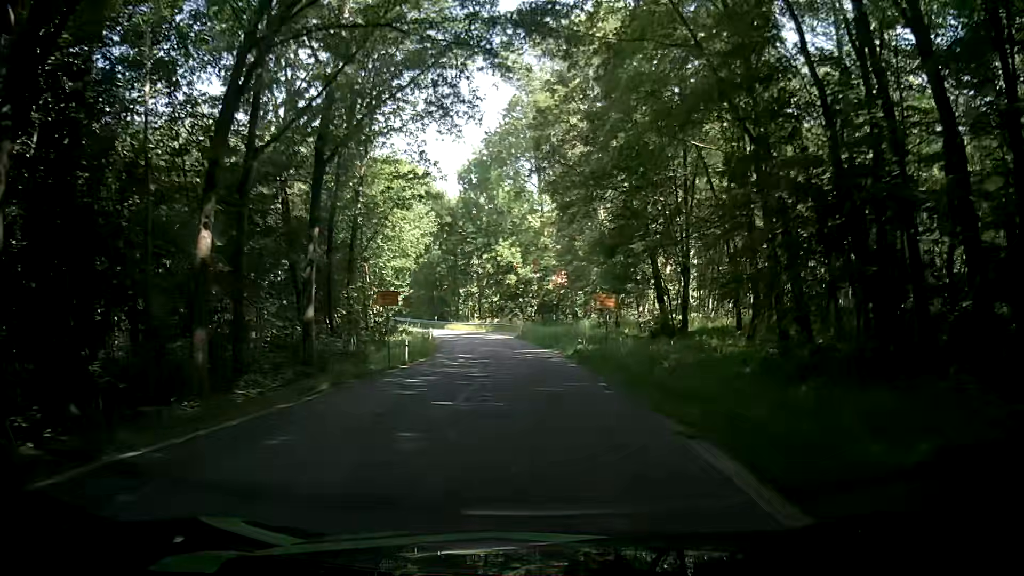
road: tertiary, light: Day
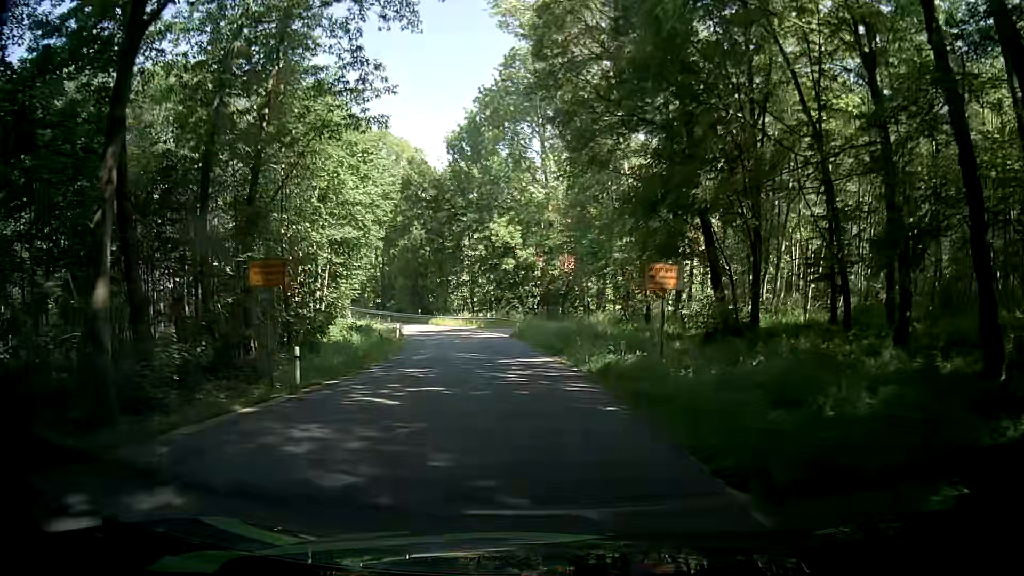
(0.0, +12.6) m; +1°
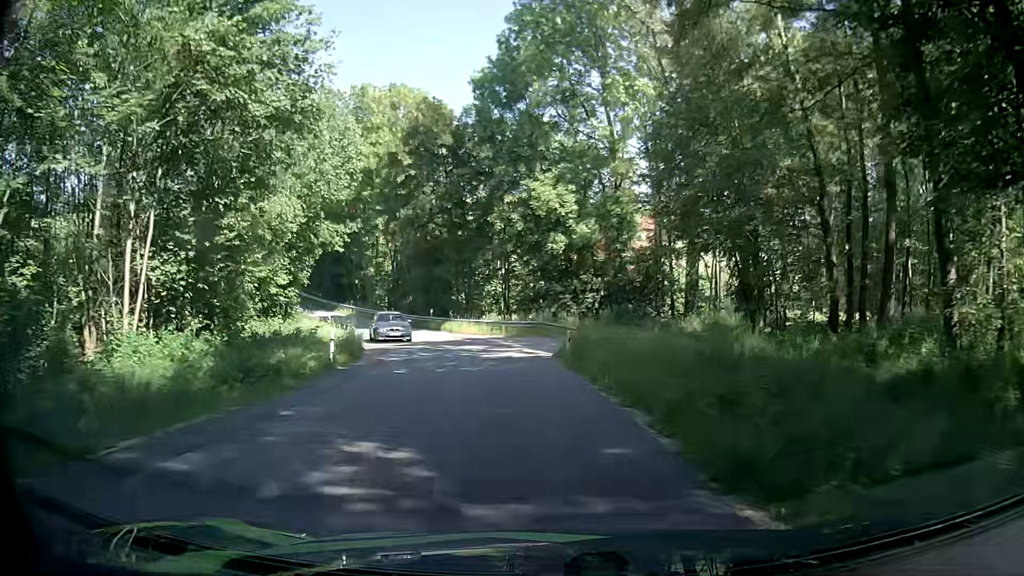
(-0.8, +18.9) m; -5°
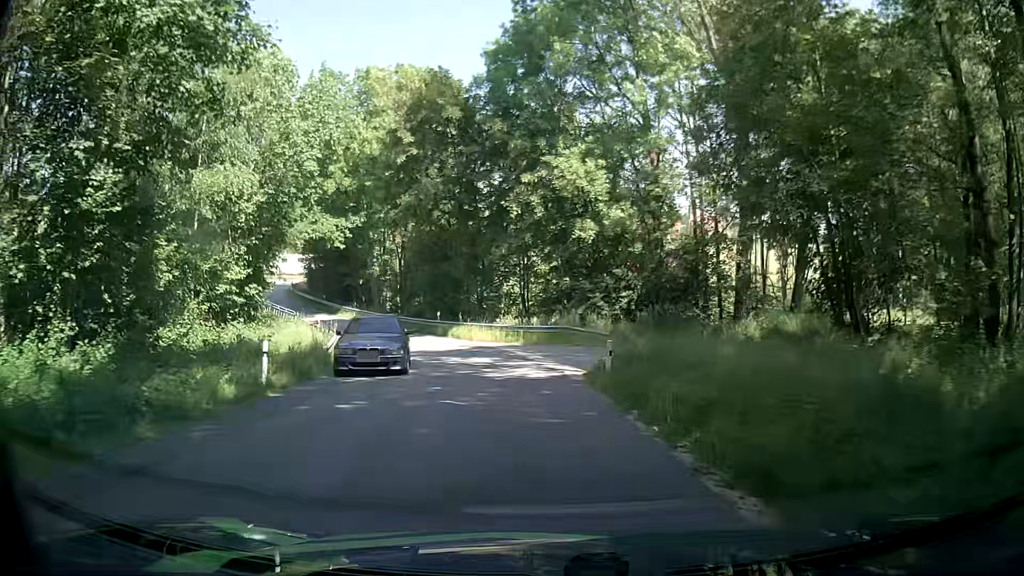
(0.0, +6.3) m; 0°
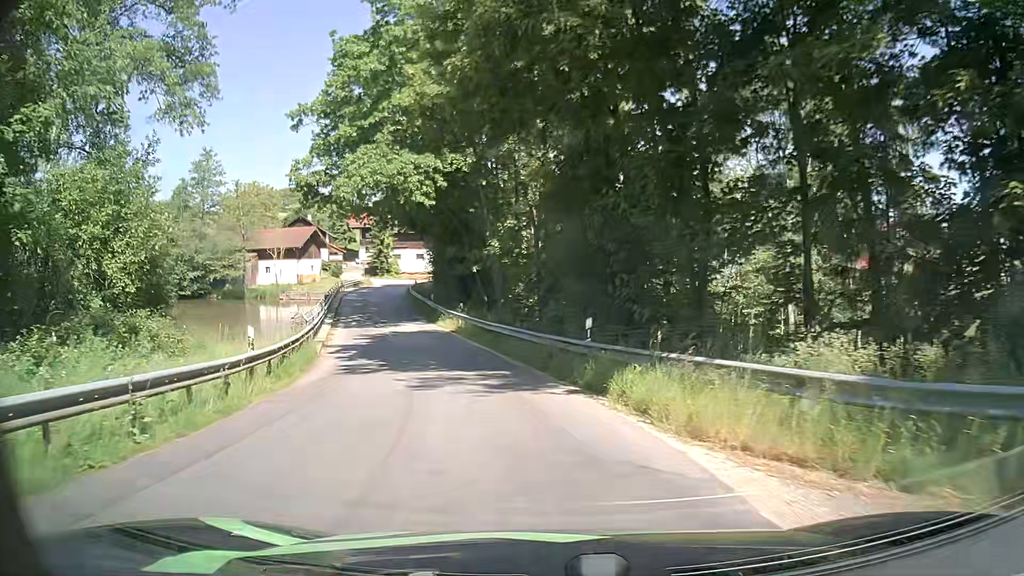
(-3.4, +24.5) m; -16°
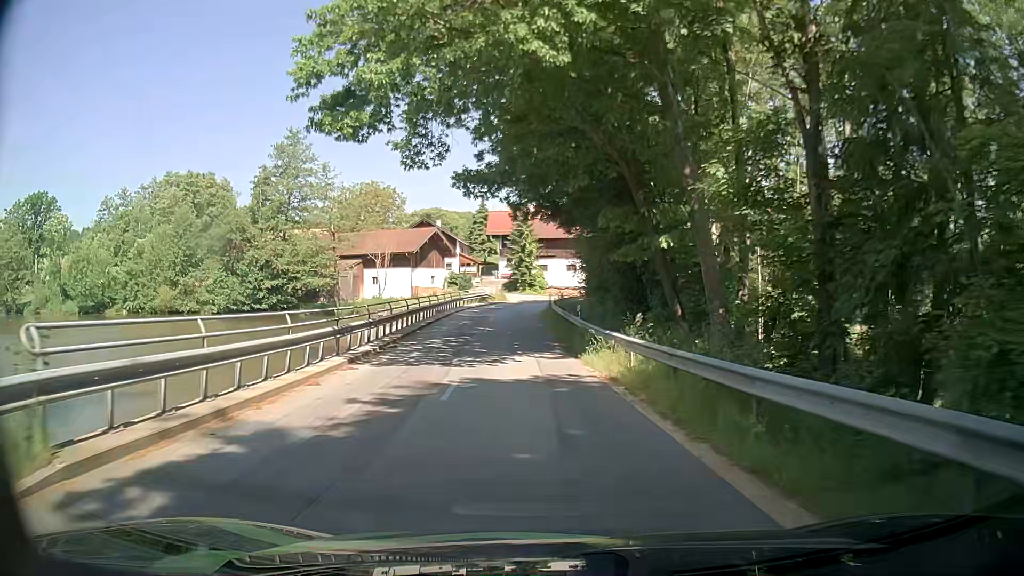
(-2.7, +19.2) m; -14°
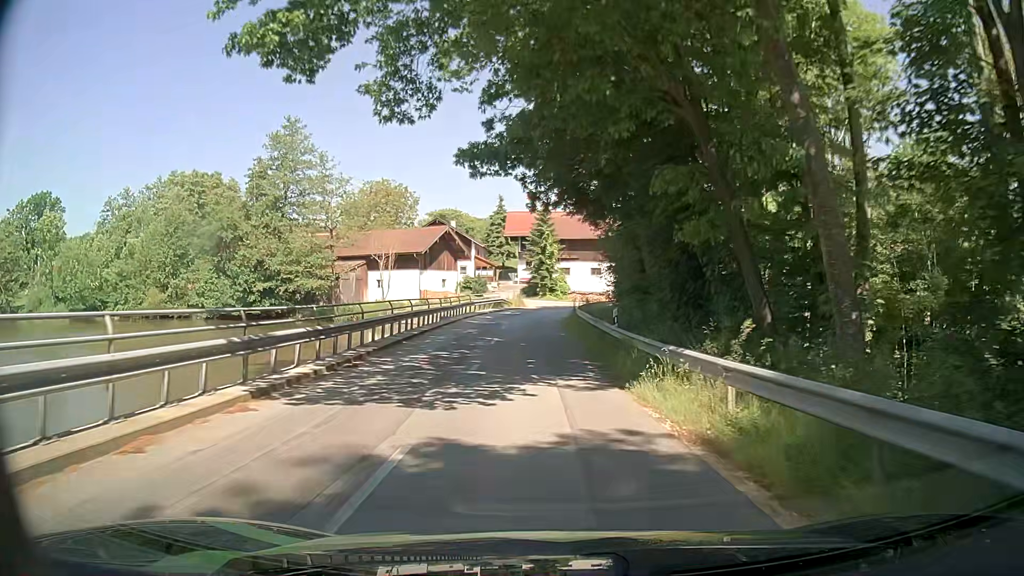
(-0.2, +6.7) m; -2°
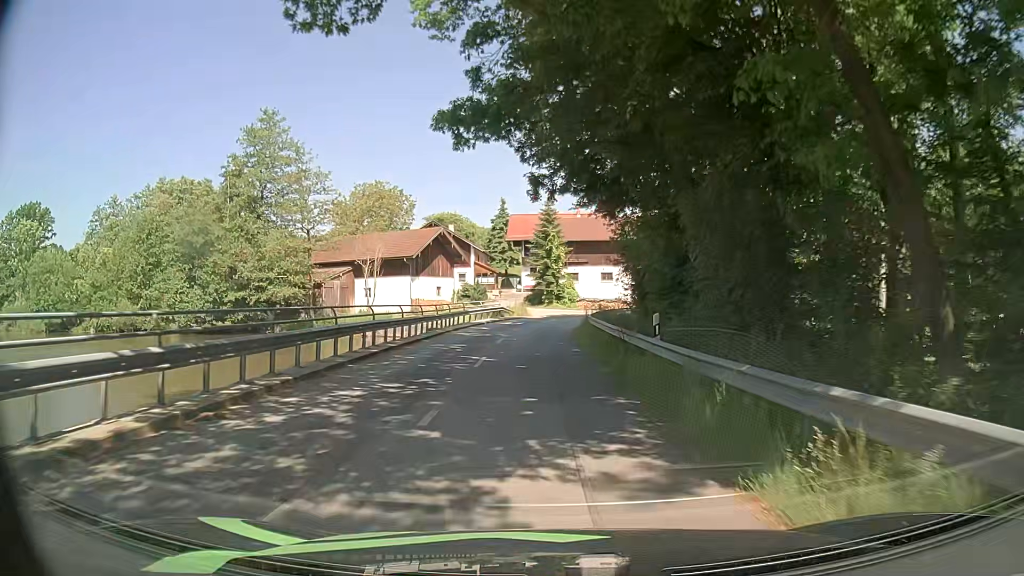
(-0.1, +6.8) m; -1°
